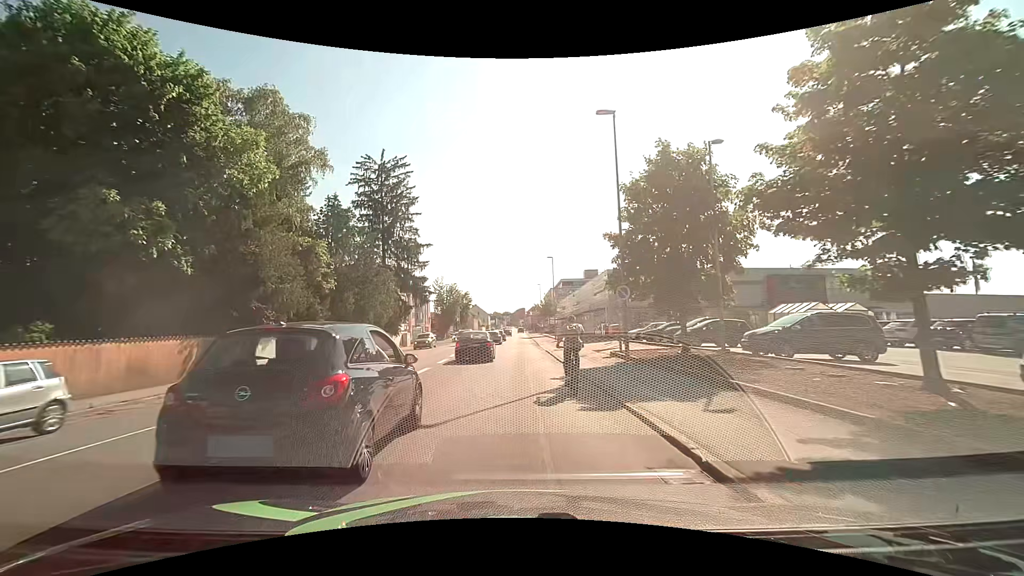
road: tertiary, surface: asphalt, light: Day
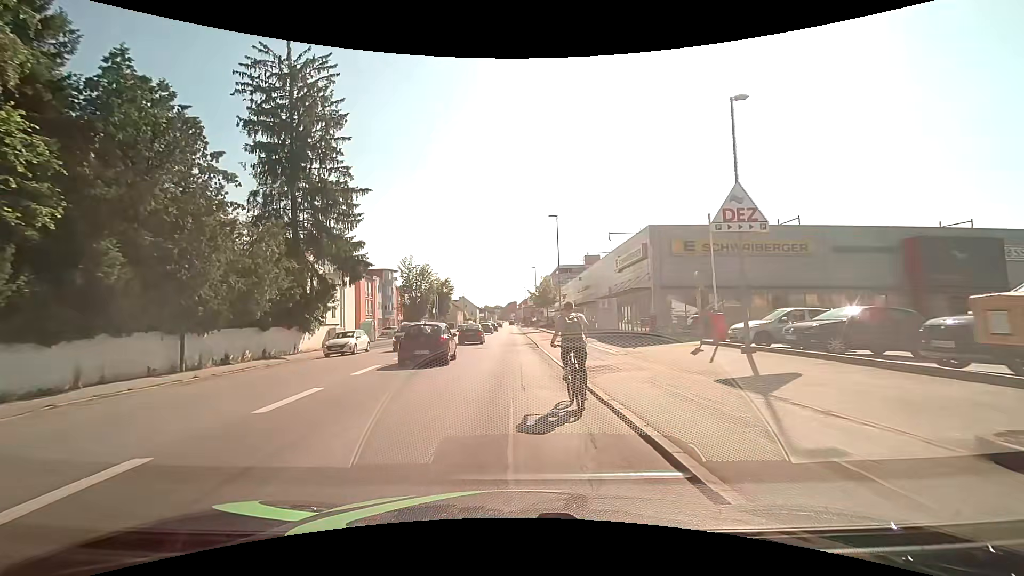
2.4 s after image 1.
(+0.3, +20.0) m; +1°
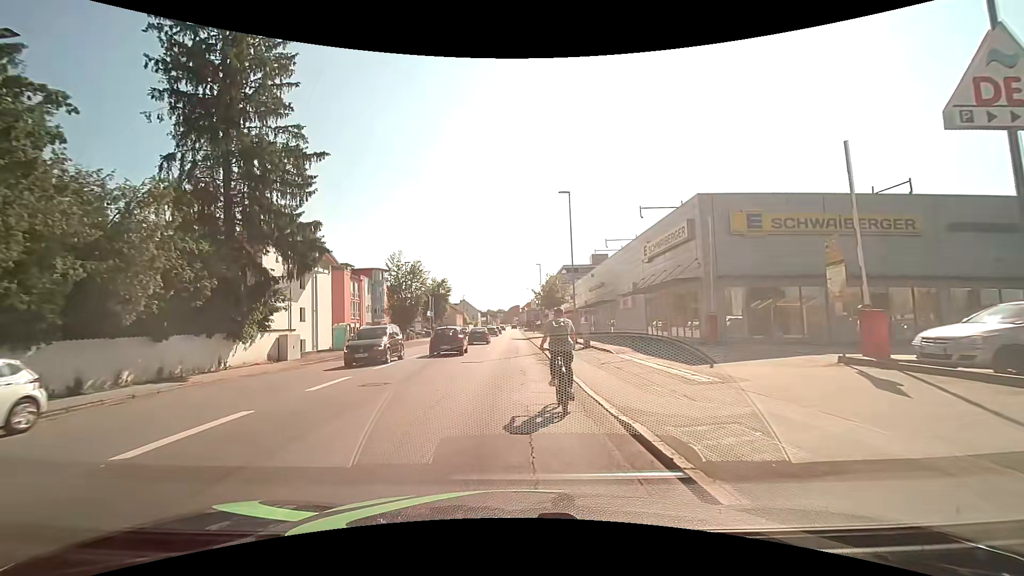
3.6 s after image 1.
(+0.1, +8.4) m; 0°
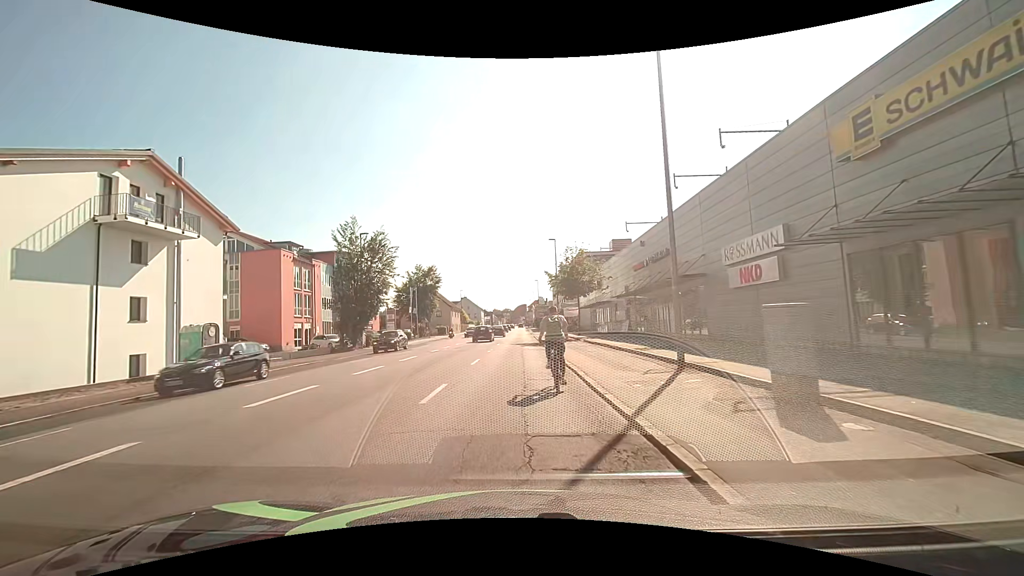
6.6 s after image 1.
(0.0, +20.5) m; 0°
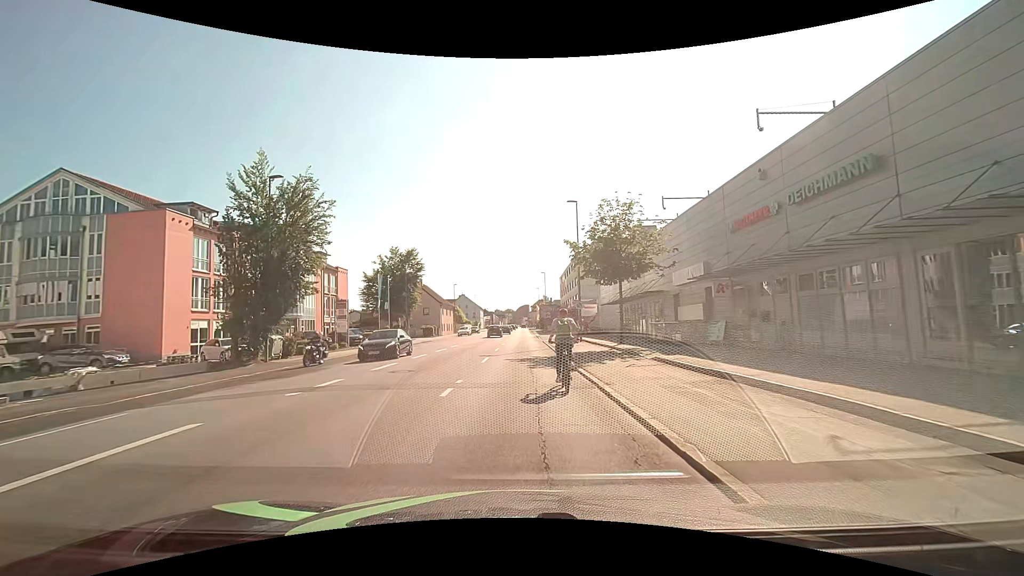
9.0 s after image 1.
(-0.2, +16.9) m; -2°
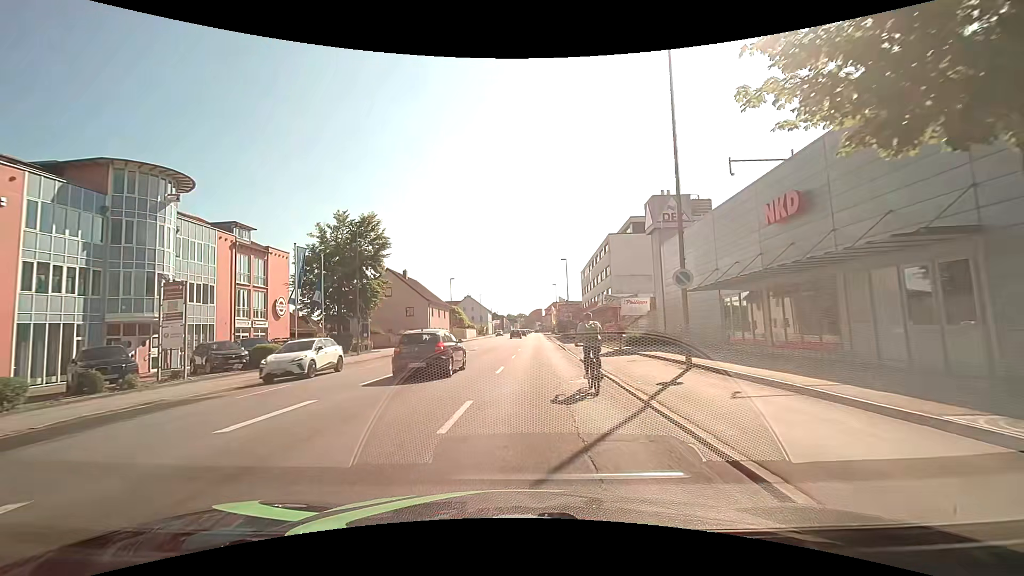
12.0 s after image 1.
(+0.5, +21.5) m; +1°
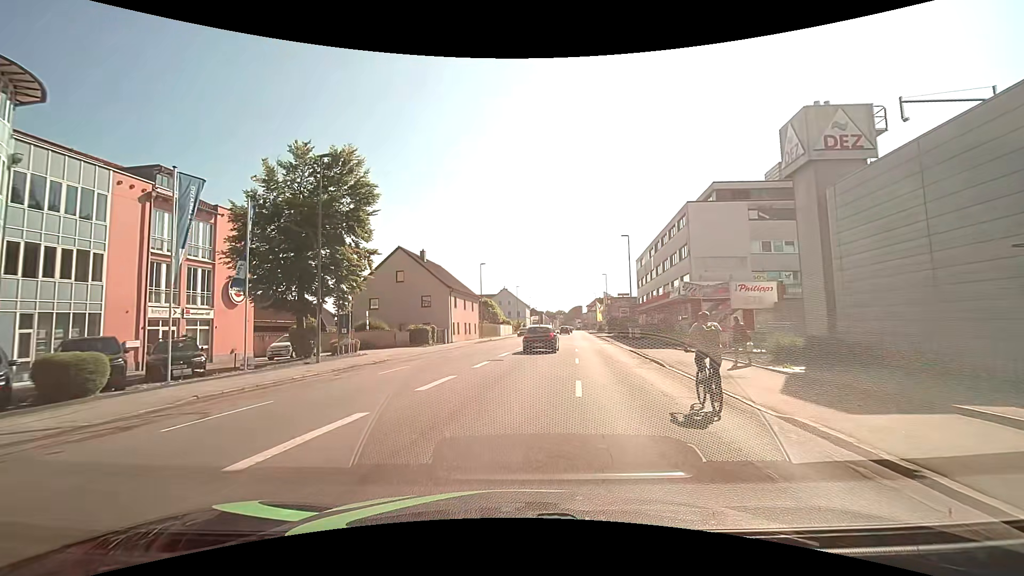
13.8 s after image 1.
(-0.7, +14.6) m; -5°
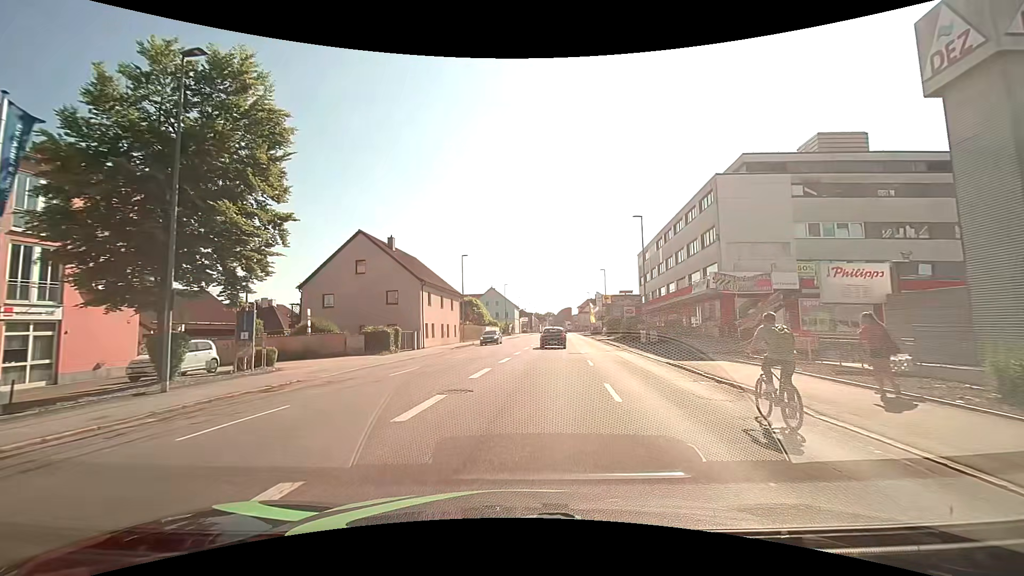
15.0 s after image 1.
(+0.1, +9.6) m; +3°
(0, +10) (0, +20) (+1, +30) (+1, +40) (+2, +50) (+2, +60) (+3, +70) (+4, +80) (+4, +90) (+5, +100) m
